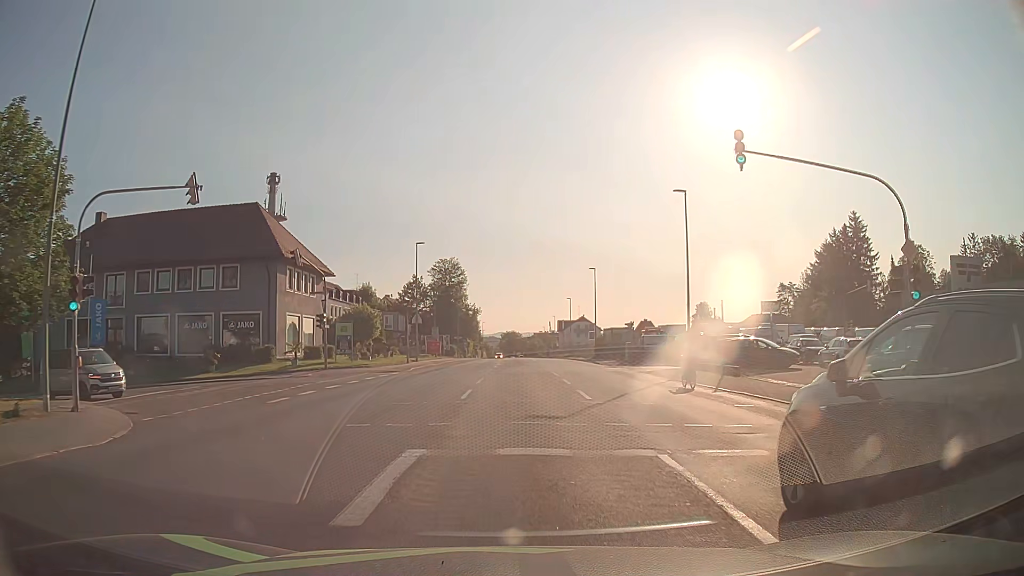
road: tertiary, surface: asphalt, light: Day
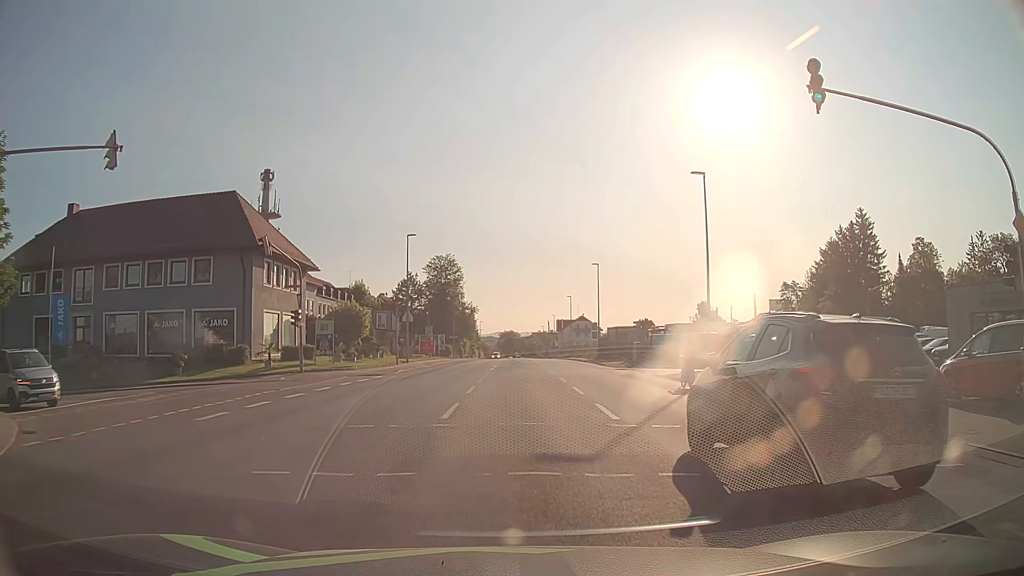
(0.0, +4.3) m; 0°
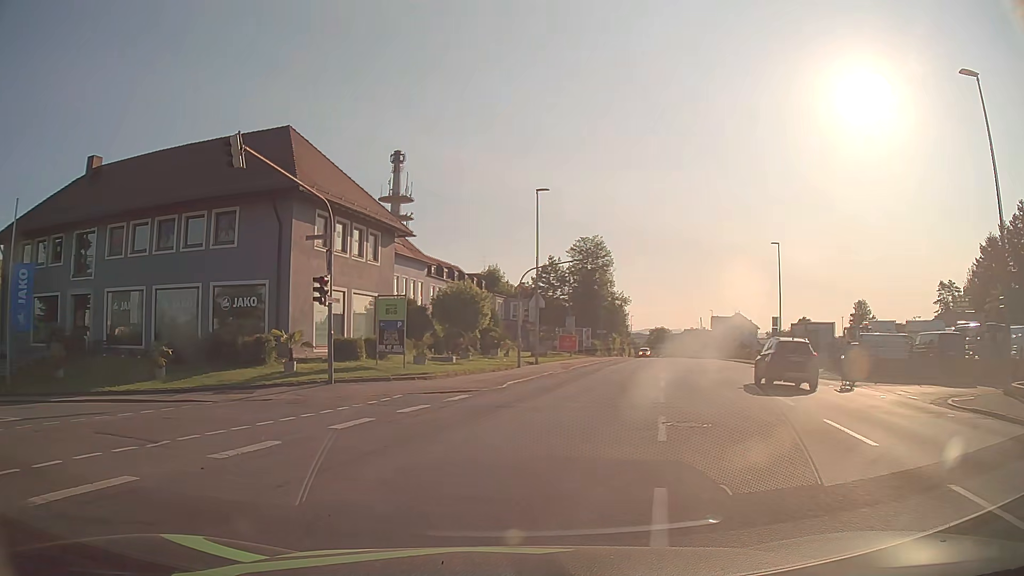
(-0.6, +14.8) m; -11°
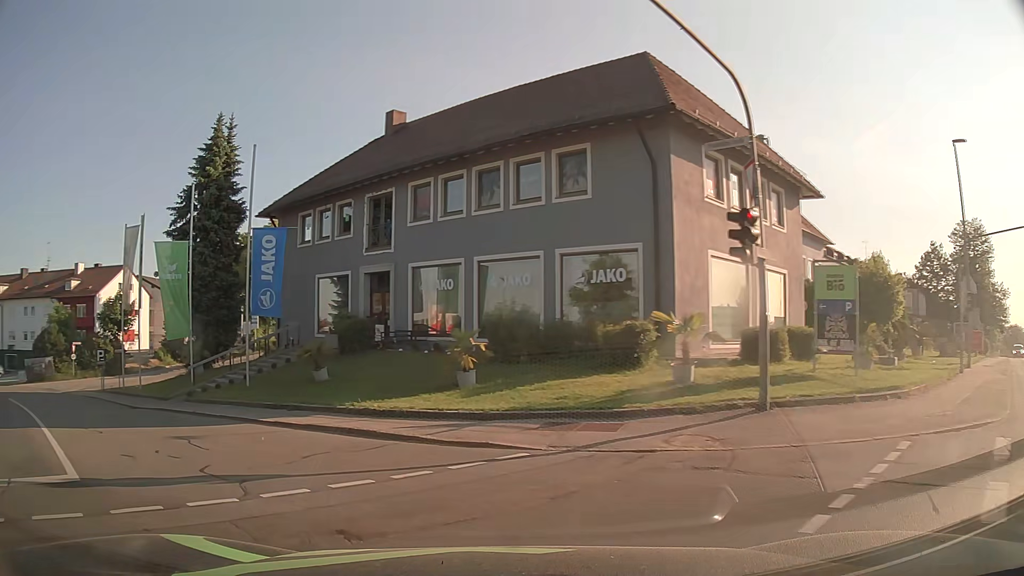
(-2.3, +8.8) m; -30°
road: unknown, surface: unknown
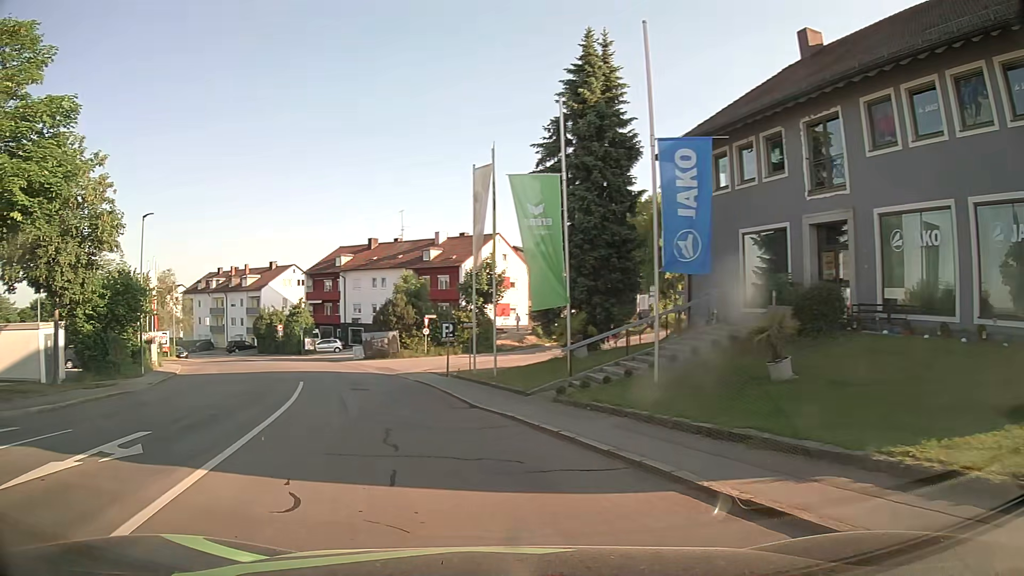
(-2.5, +7.8) m; -35°
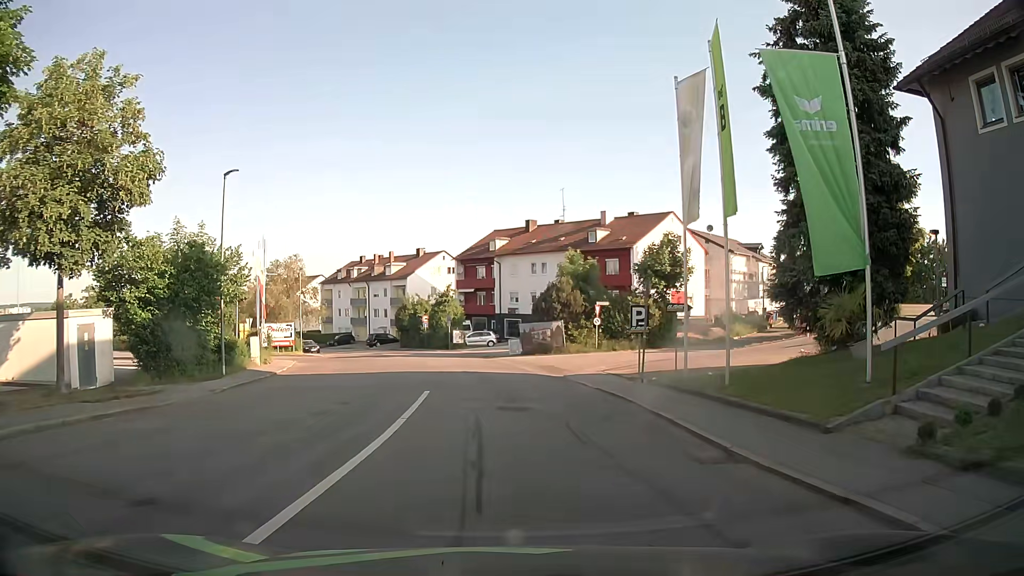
(-1.4, +8.4) m; -13°
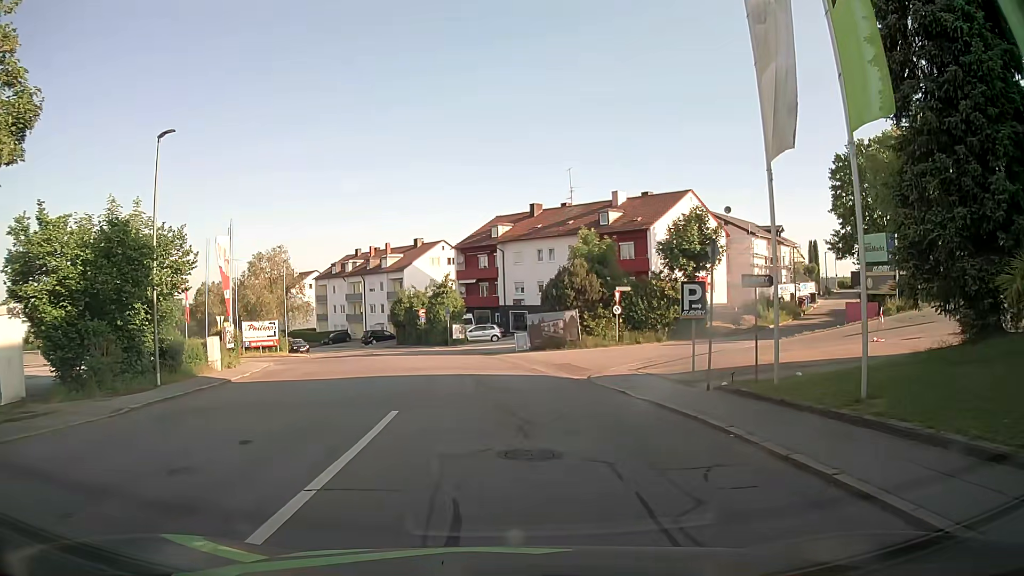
(0.0, +5.8) m; 0°
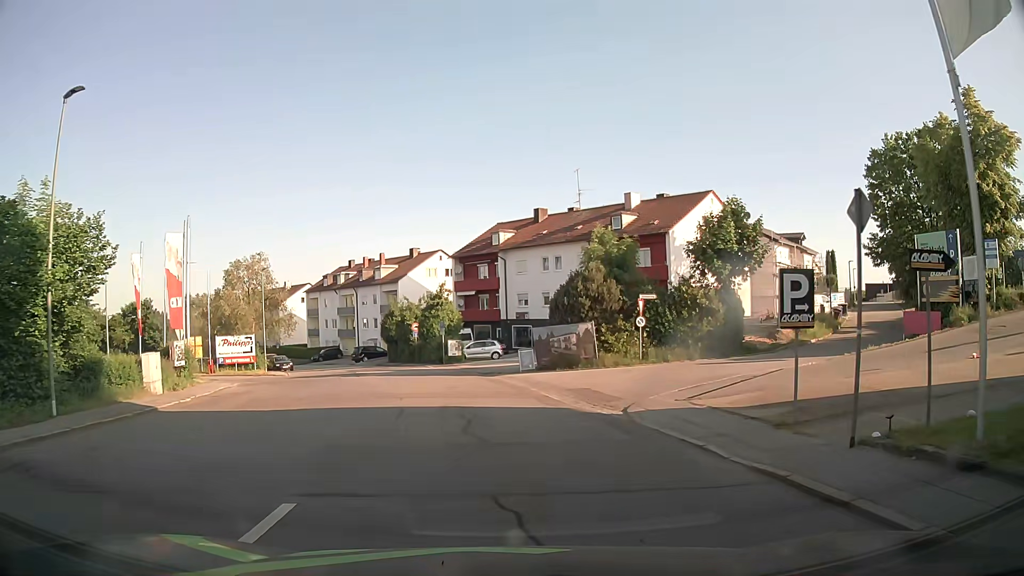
(0.0, +5.8) m; 0°
